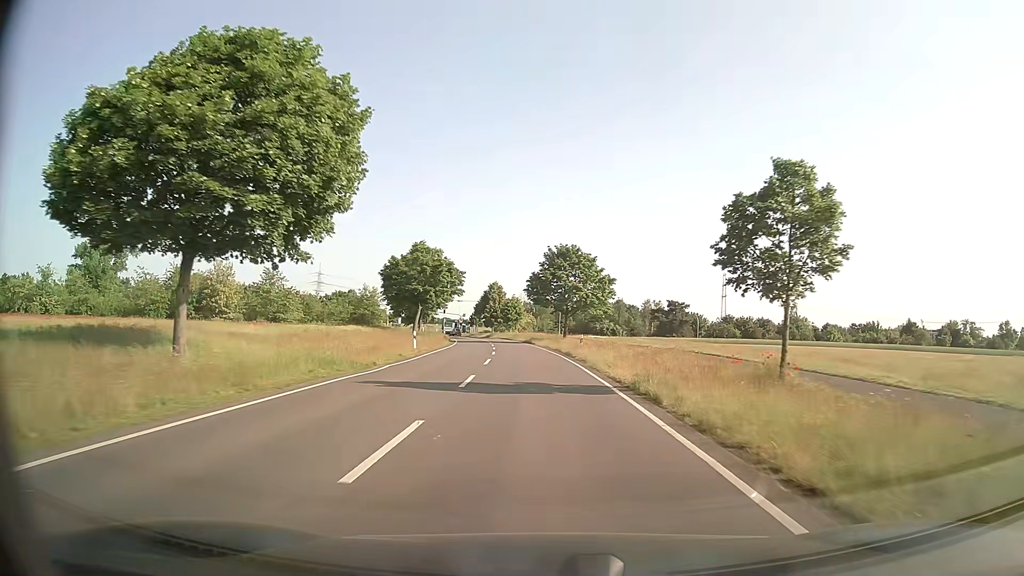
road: secondary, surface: asphalt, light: Day
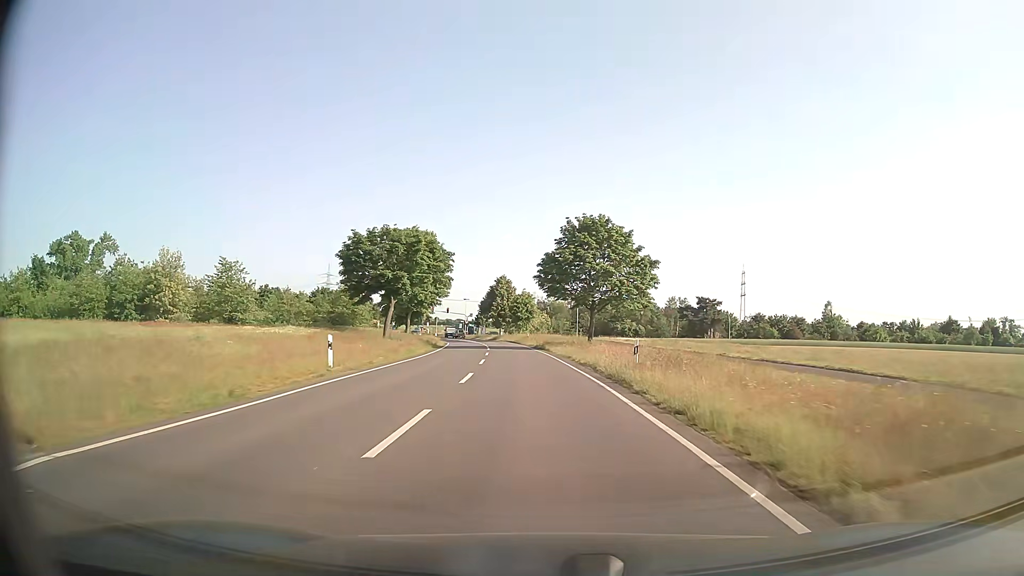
(-0.2, +18.1) m; -1°
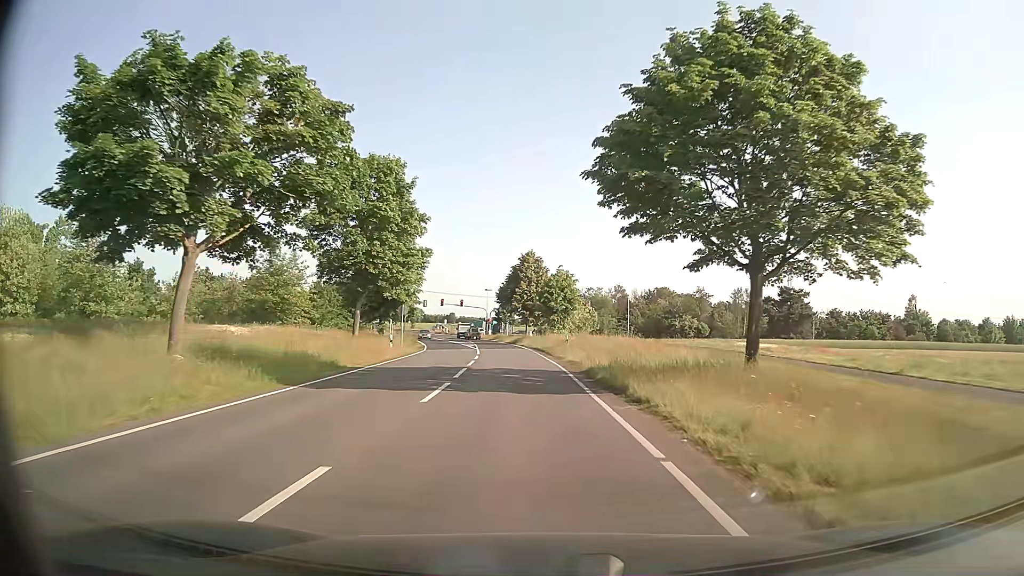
(-0.8, +33.4) m; -3°
(0, +10) (0, +20) (-1, +30) (-2, +40) (-3, +50) (-4, +60) (-5, +70) (-7, +80) (-9, +89) (-11, +99) m
